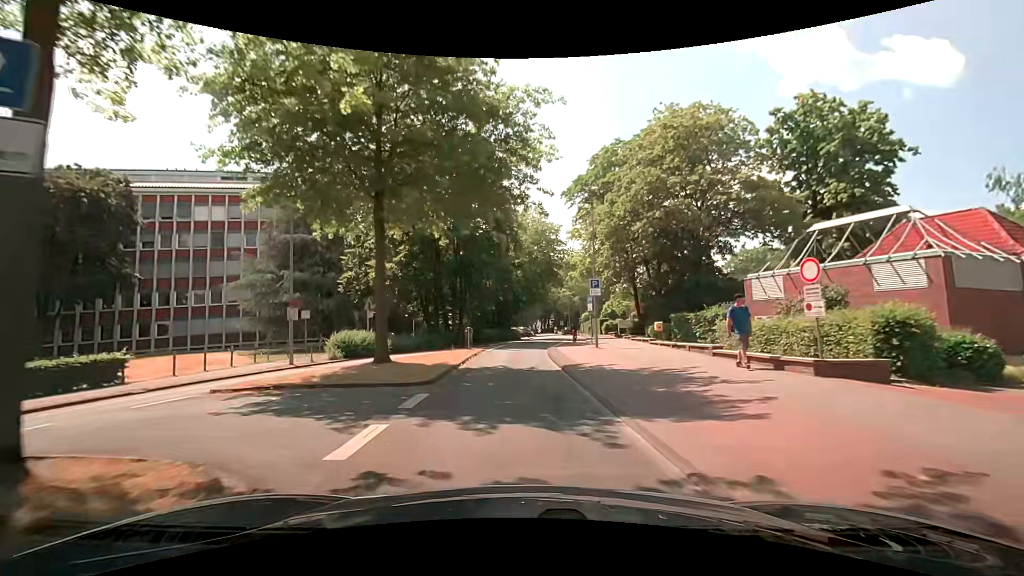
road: residential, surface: asphalt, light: Day
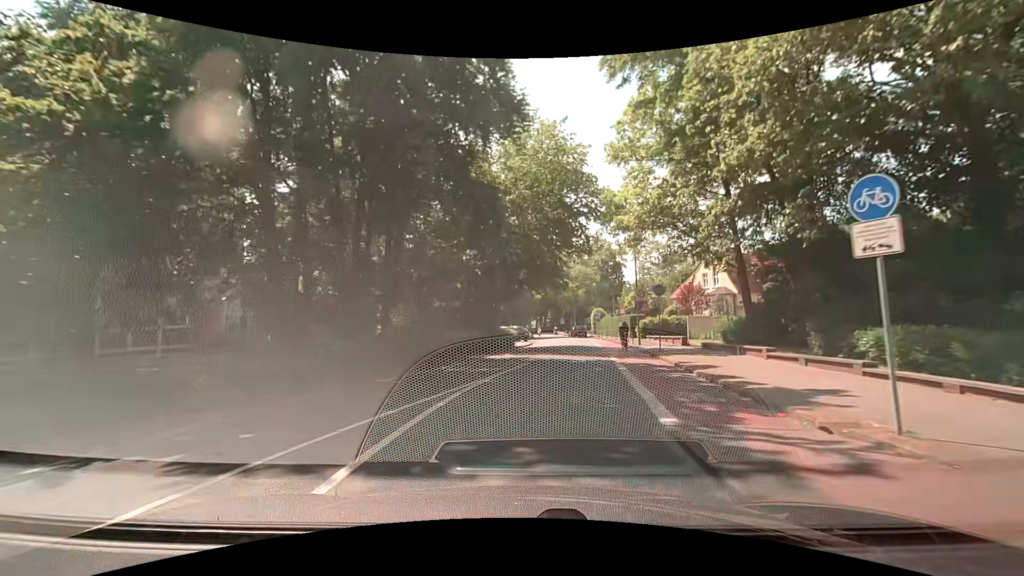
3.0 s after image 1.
(0.0, +25.0) m; 0°
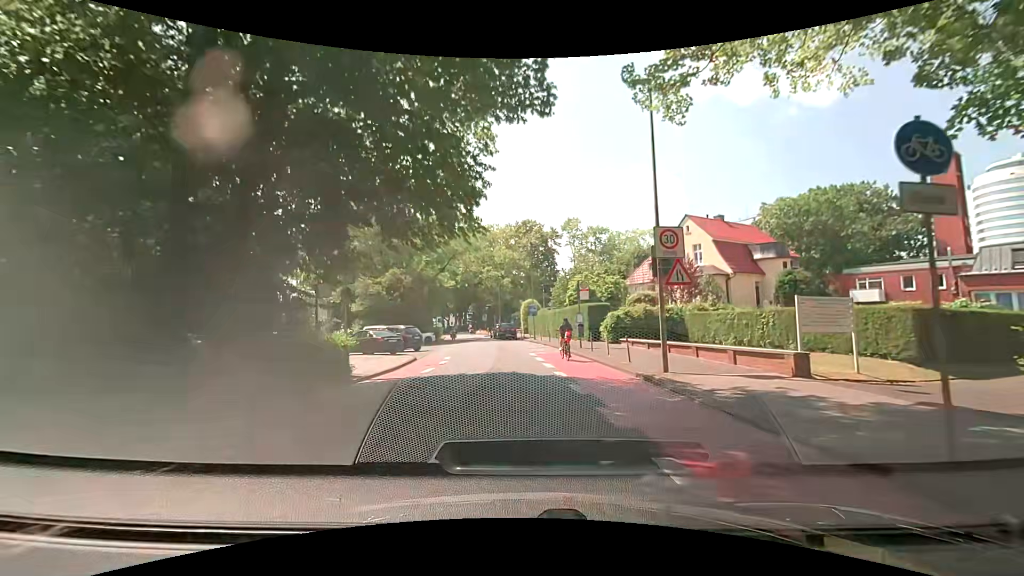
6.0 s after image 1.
(+2.3, +21.1) m; +11°
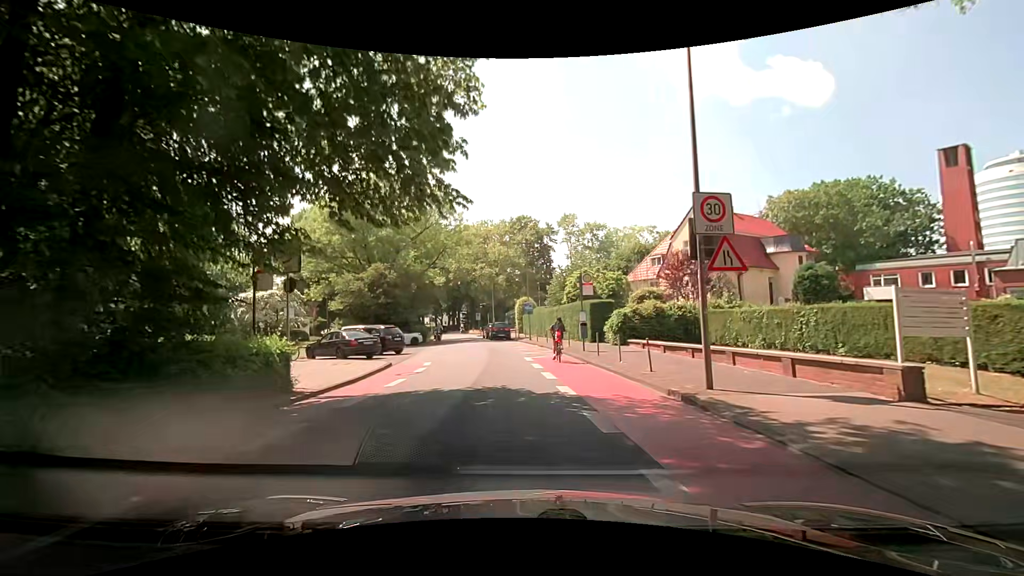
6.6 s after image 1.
(-0.1, +3.4) m; 0°
